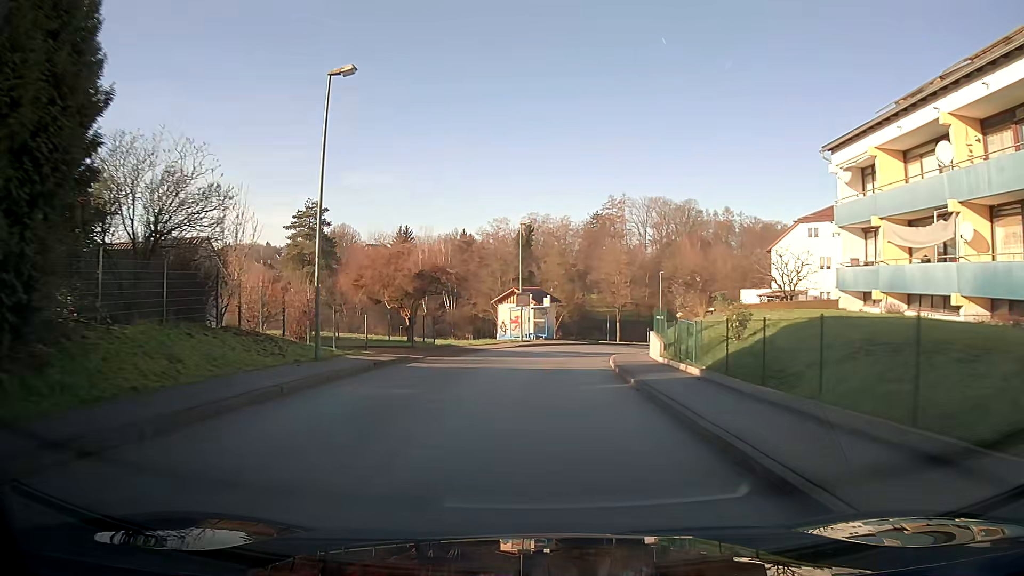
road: unclassified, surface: asphalt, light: Day
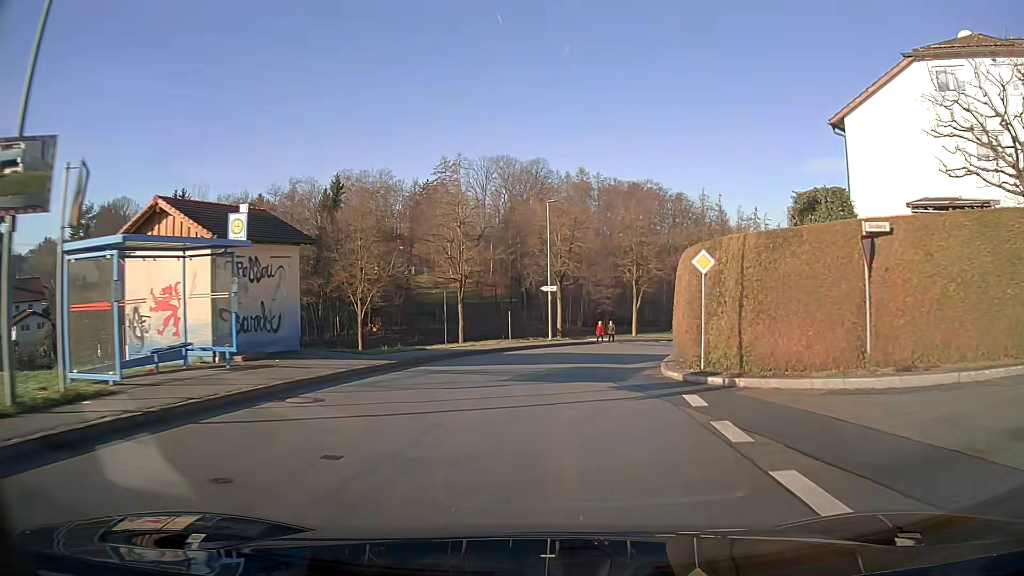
(+4.1, +36.8) m; +16°
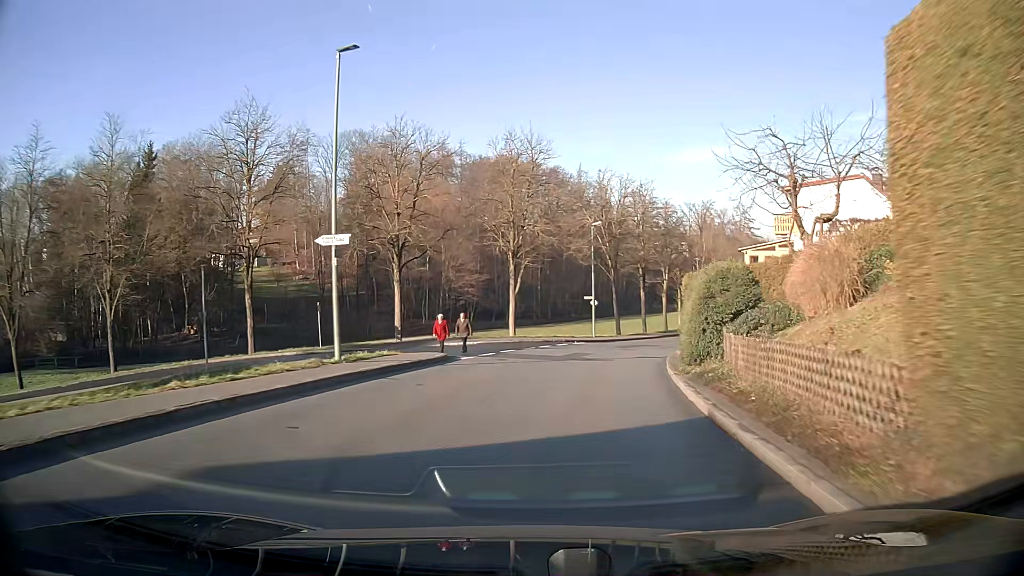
(+2.1, +22.0) m; +11°
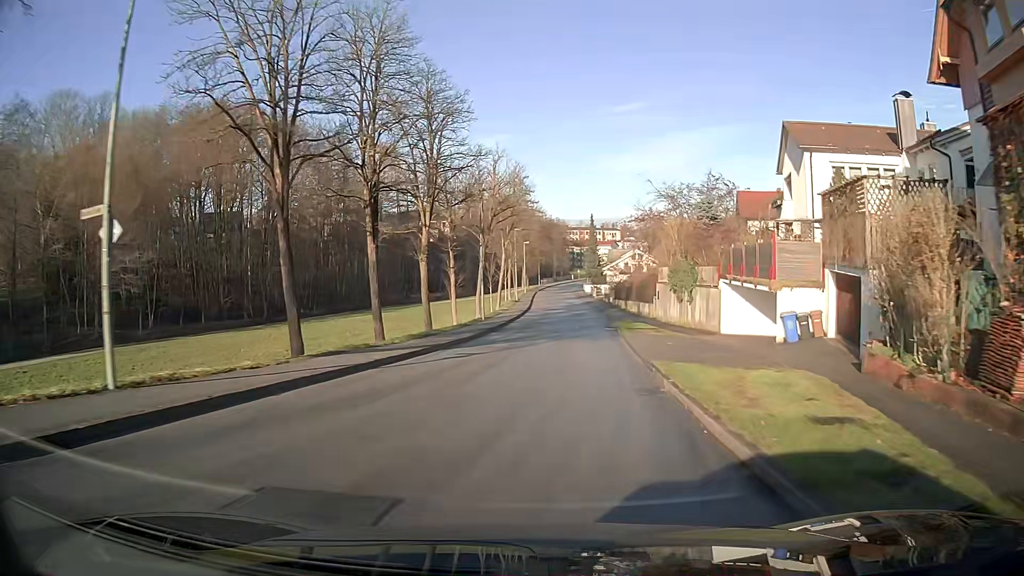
(+6.7, +37.1) m; +20°
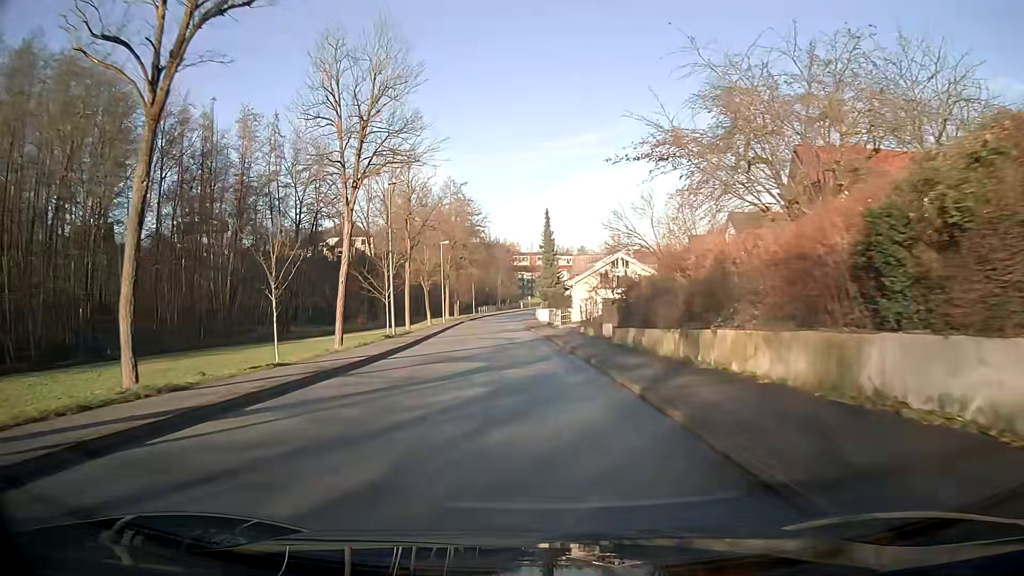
(+2.0, +39.2) m; +3°
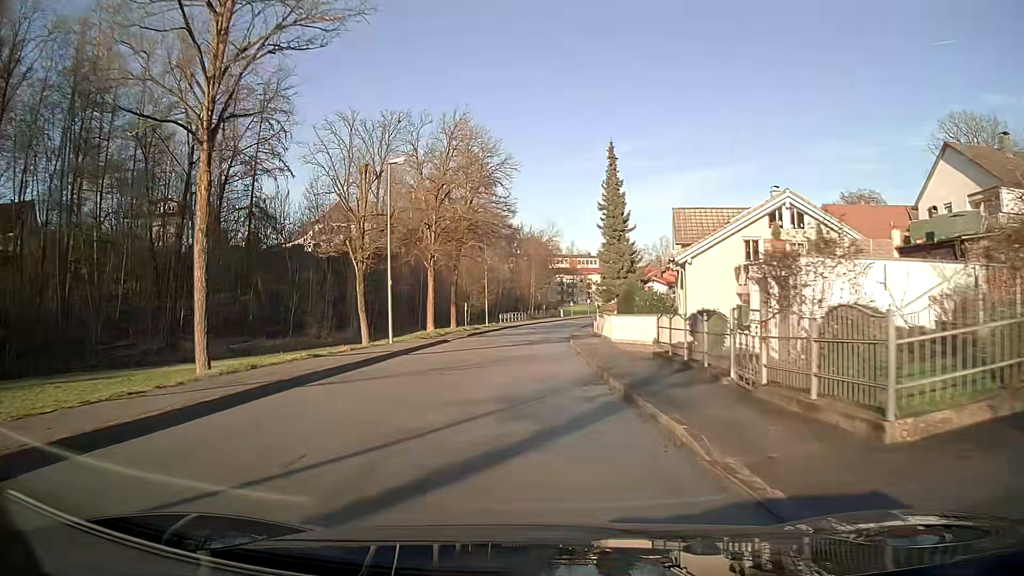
(-1.1, +37.8) m; -3°
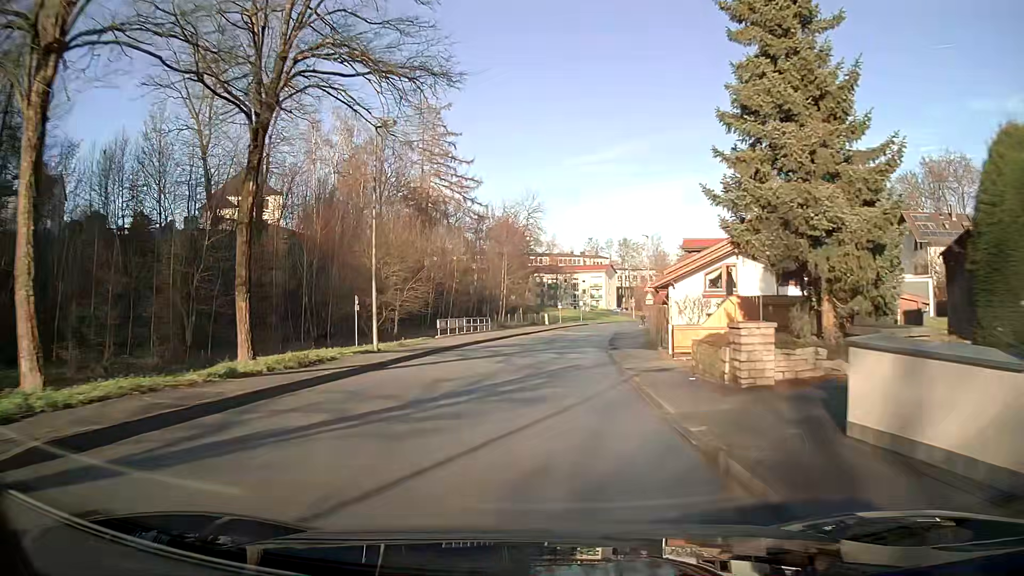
(+0.5, +37.1) m; +3°
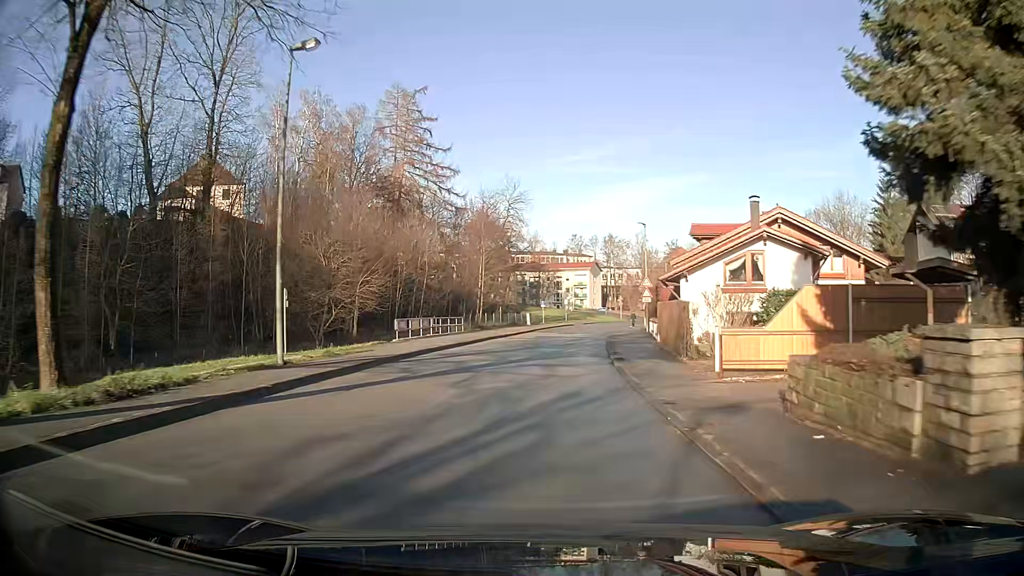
(+0.1, +7.5) m; +1°
(0, +10) (+1, +20) (+1, +30) (+2, +40) (+3, +50) (+5, +60) (+7, +70) (+9, +79) (+12, +89) (+15, +98) m
